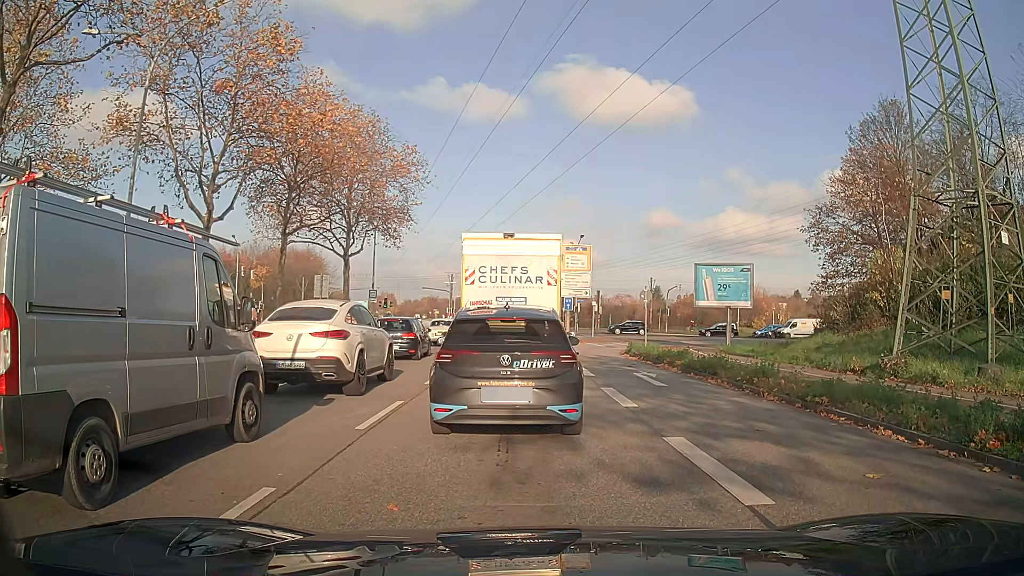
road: primary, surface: asphalt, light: Day
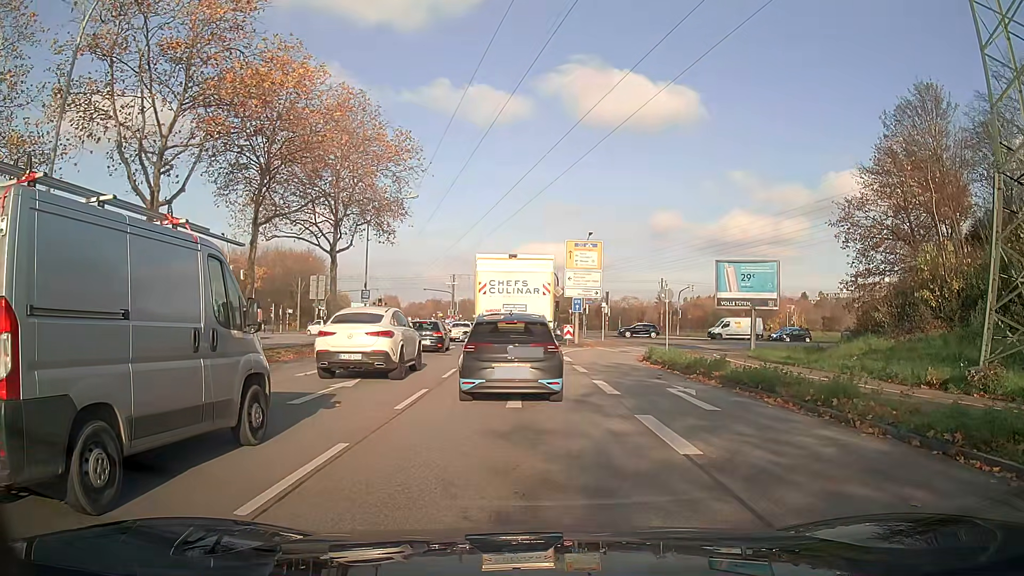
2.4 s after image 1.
(-0.1, +4.1) m; -1°
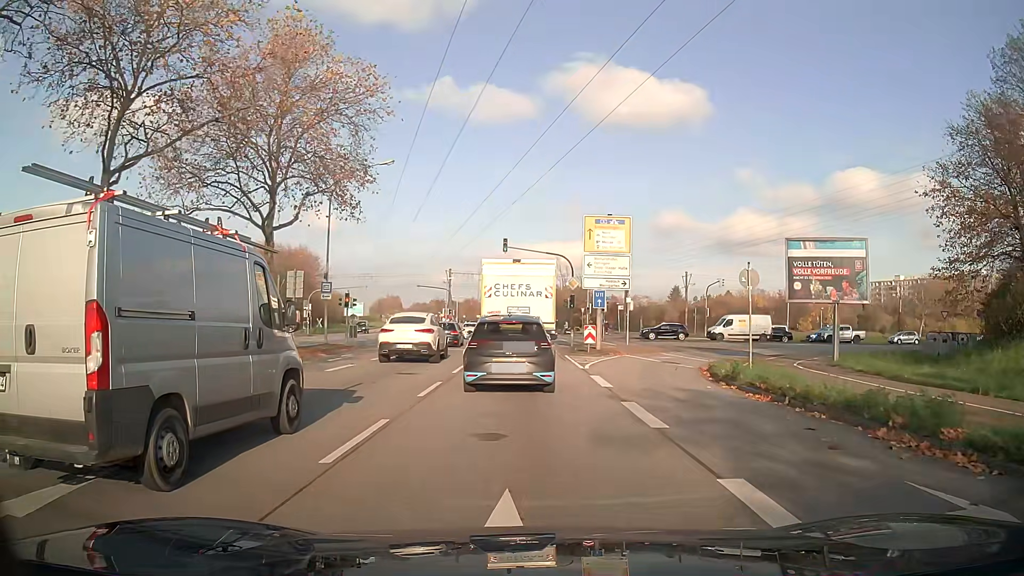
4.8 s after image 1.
(-0.1, +10.7) m; -1°
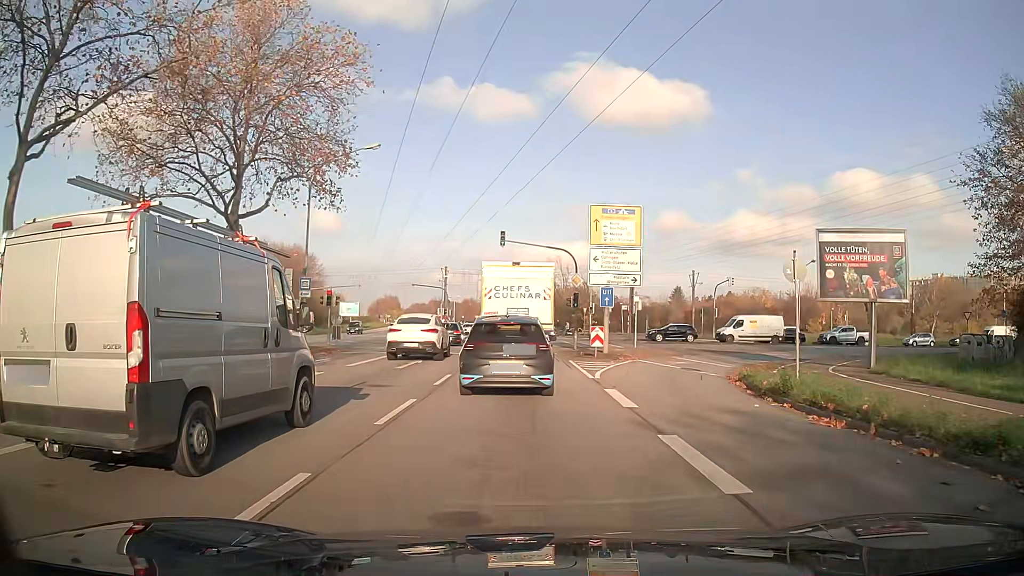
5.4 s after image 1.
(0.0, +3.5) m; 0°
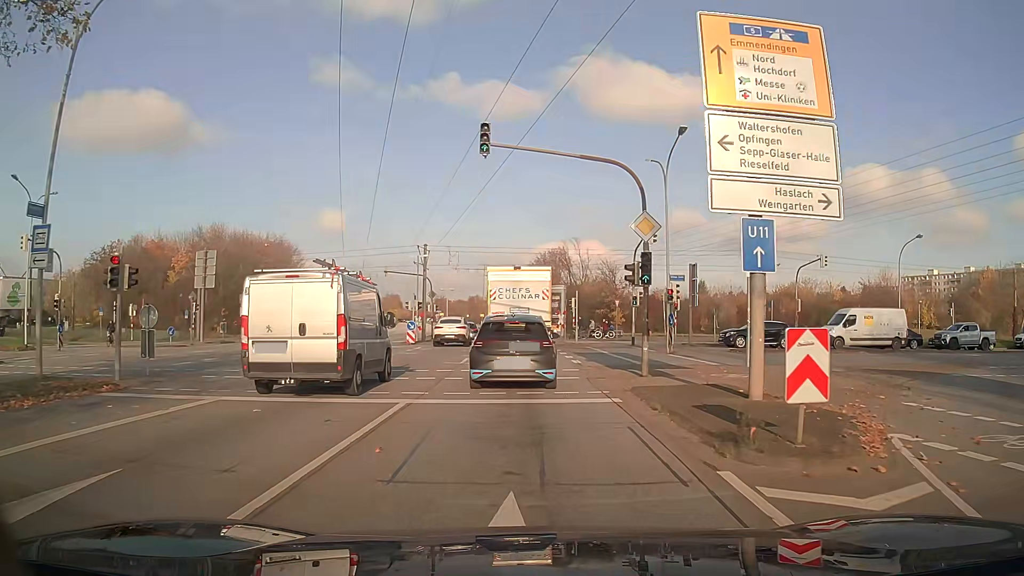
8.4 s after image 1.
(-0.1, +20.1) m; -1°
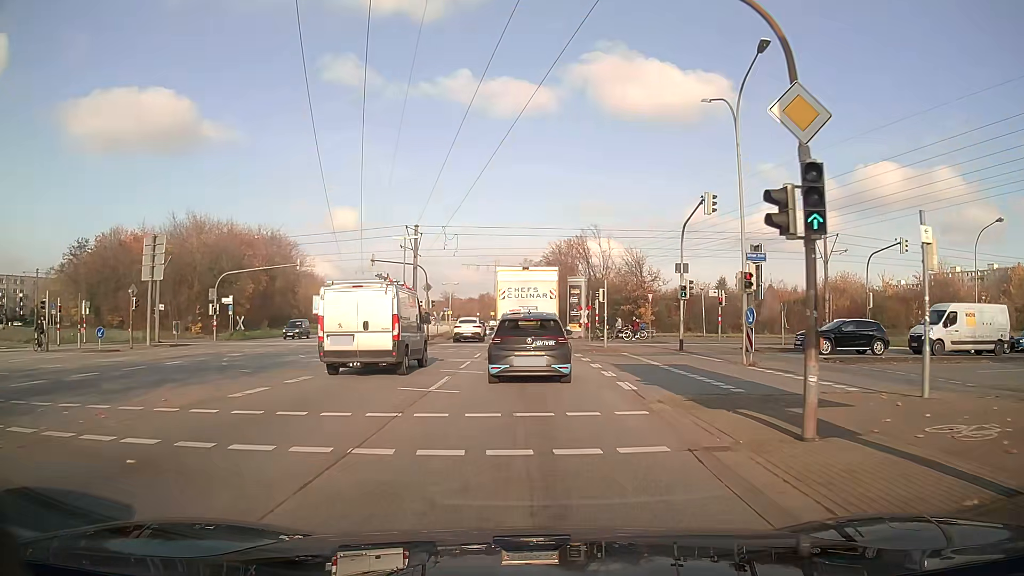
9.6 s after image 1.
(-0.1, +9.8) m; -1°
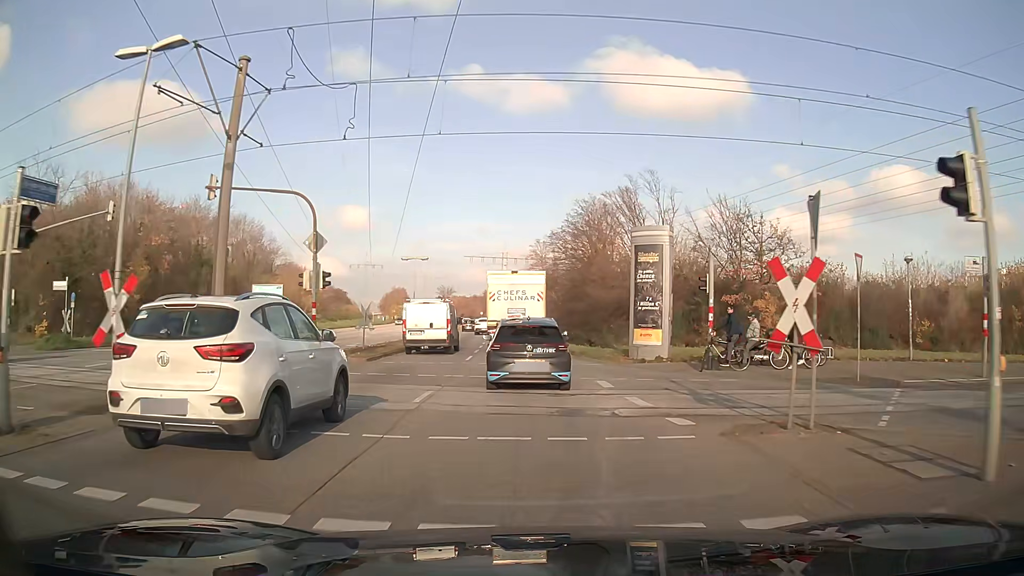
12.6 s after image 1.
(-0.2, +28.4) m; -1°
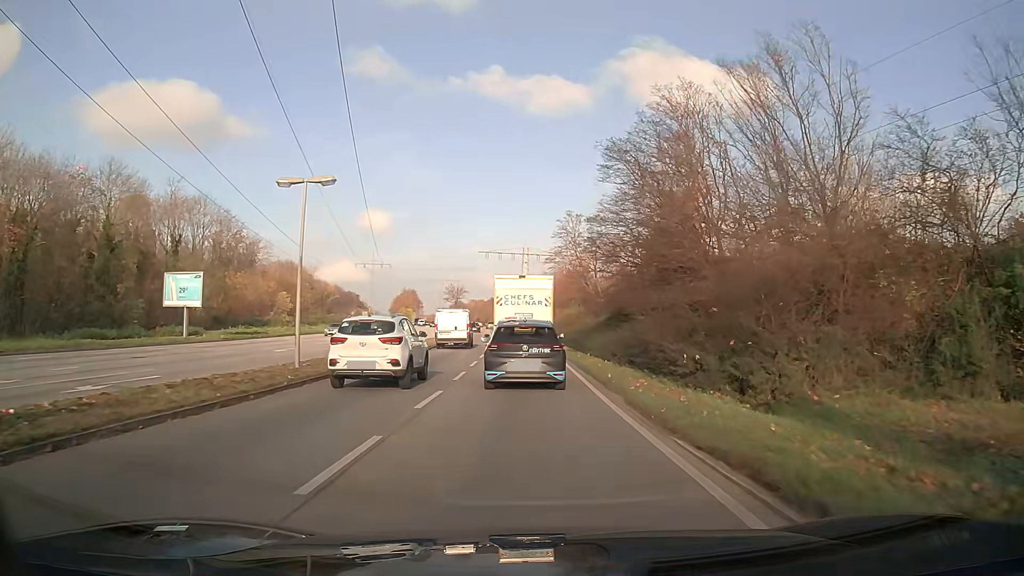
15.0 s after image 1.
(-0.5, +25.3) m; -2°
(0, +10) (0, +20) (0, +30) (0, +40) (-1, +50) (-1, +60) (-2, +70) (-2, +80) (-3, +90) (-4, +100) m
